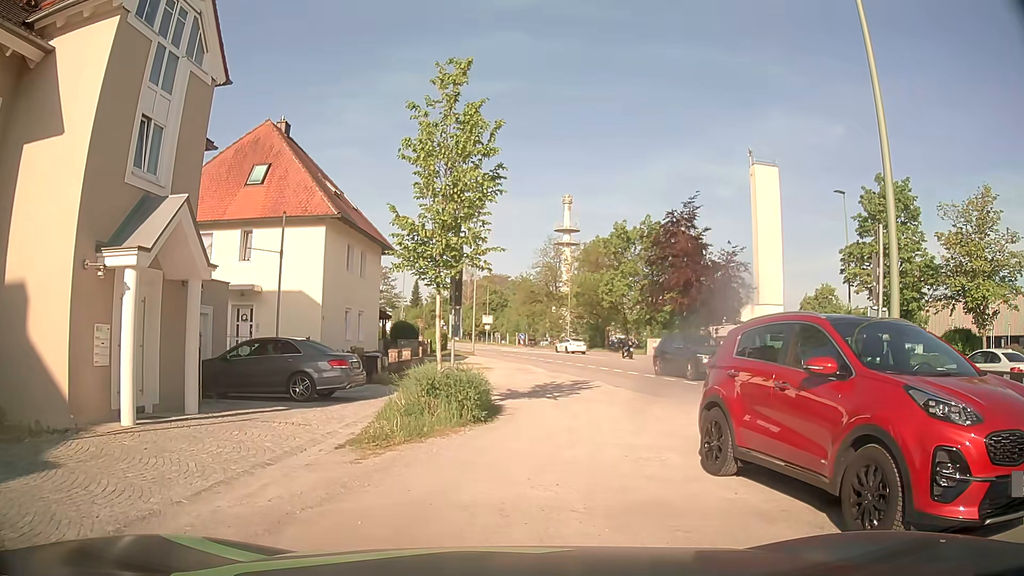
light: Day
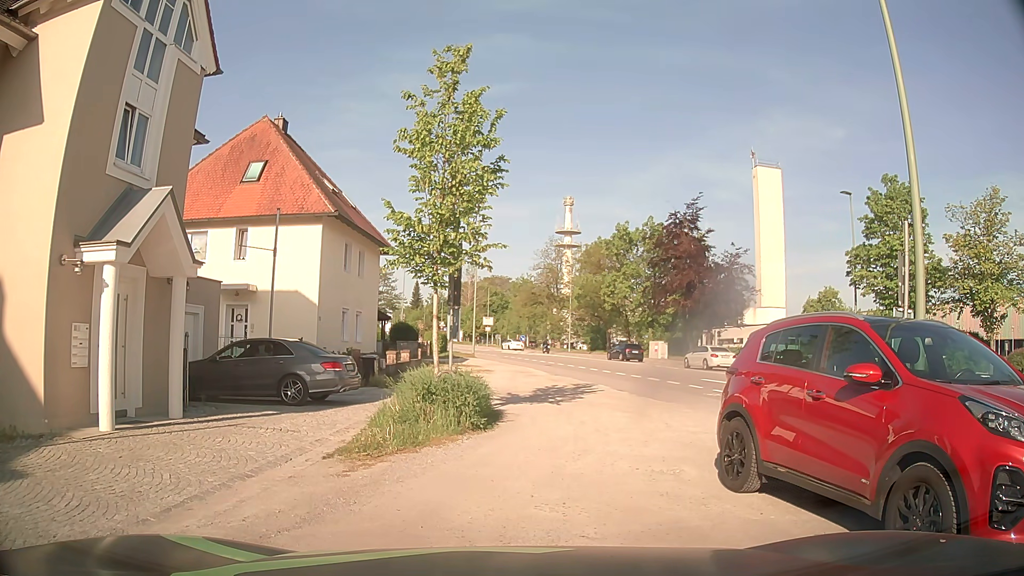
(0.0, +0.7) m; 0°
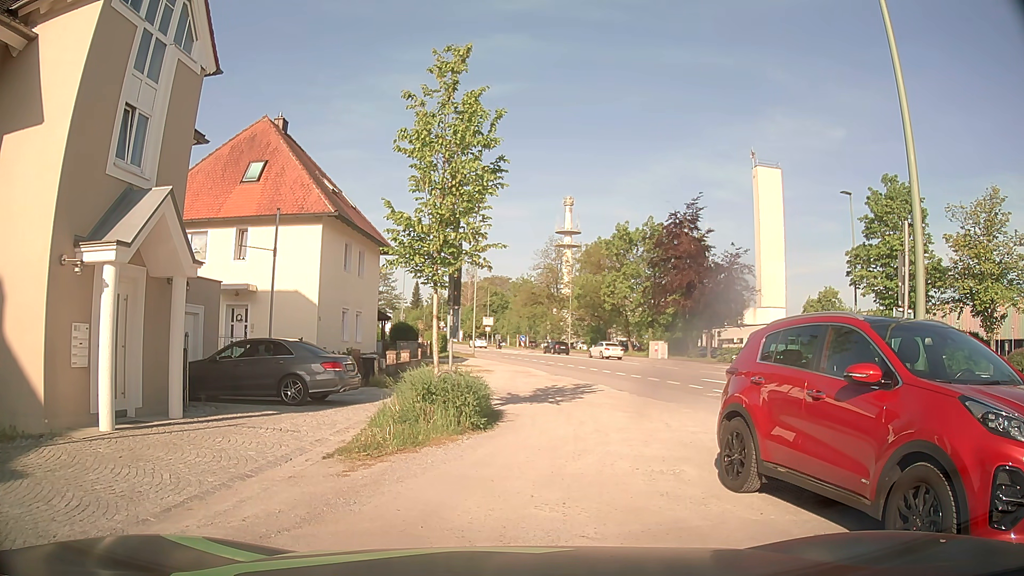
(0.0, 0.0) m; 0°
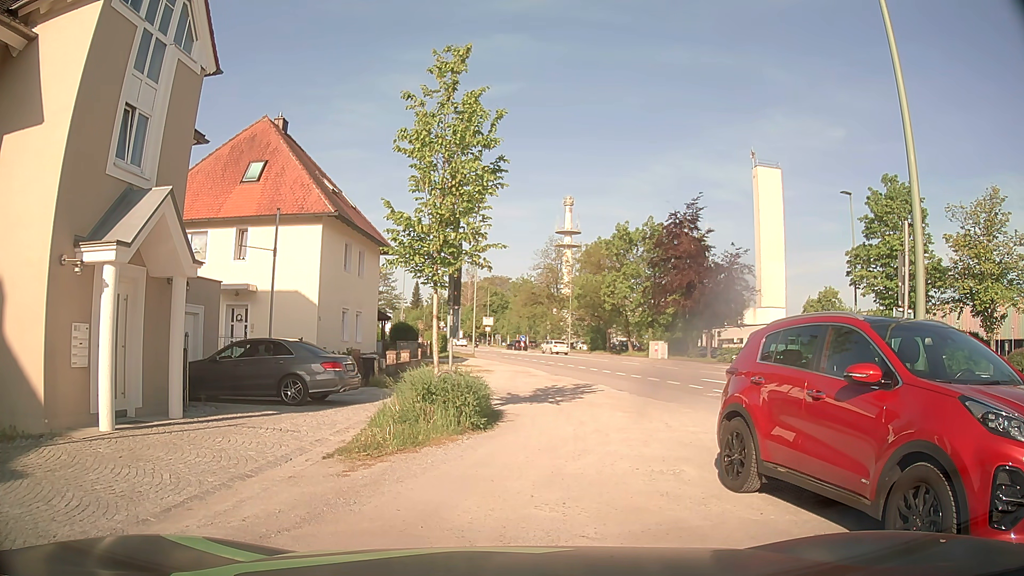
(0.0, 0.0) m; 0°
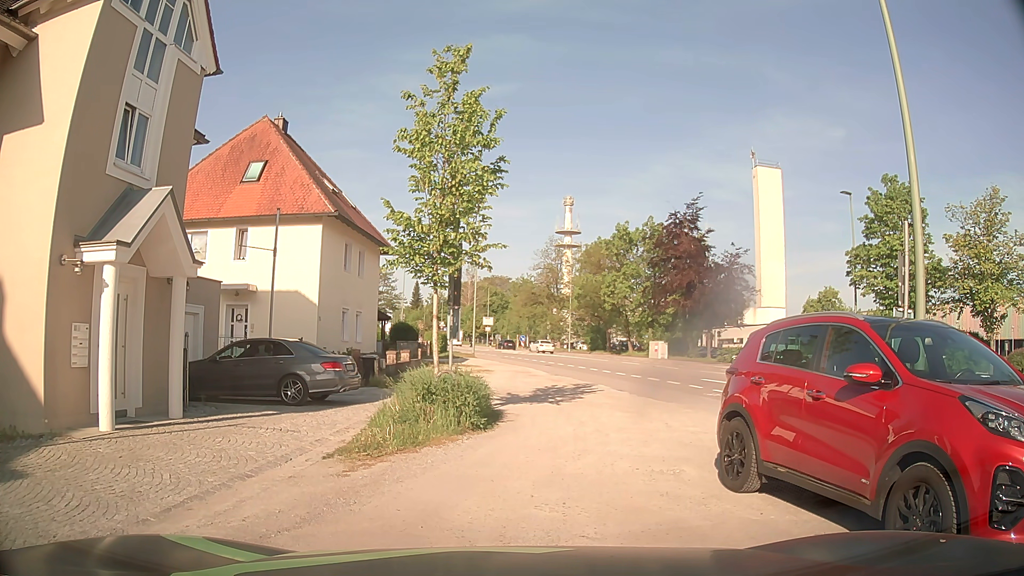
(0.0, 0.0) m; 0°
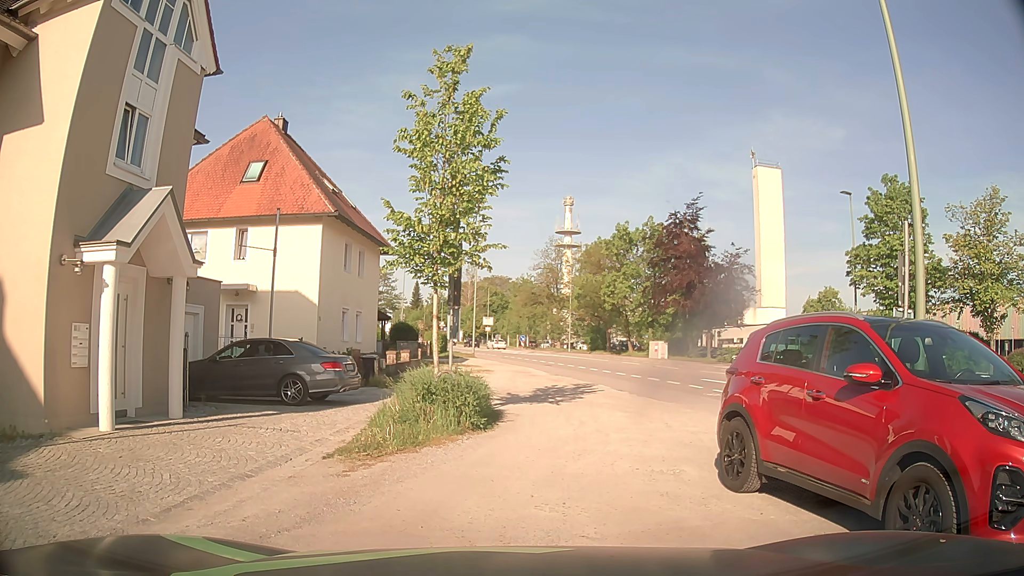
(0.0, 0.0) m; 0°
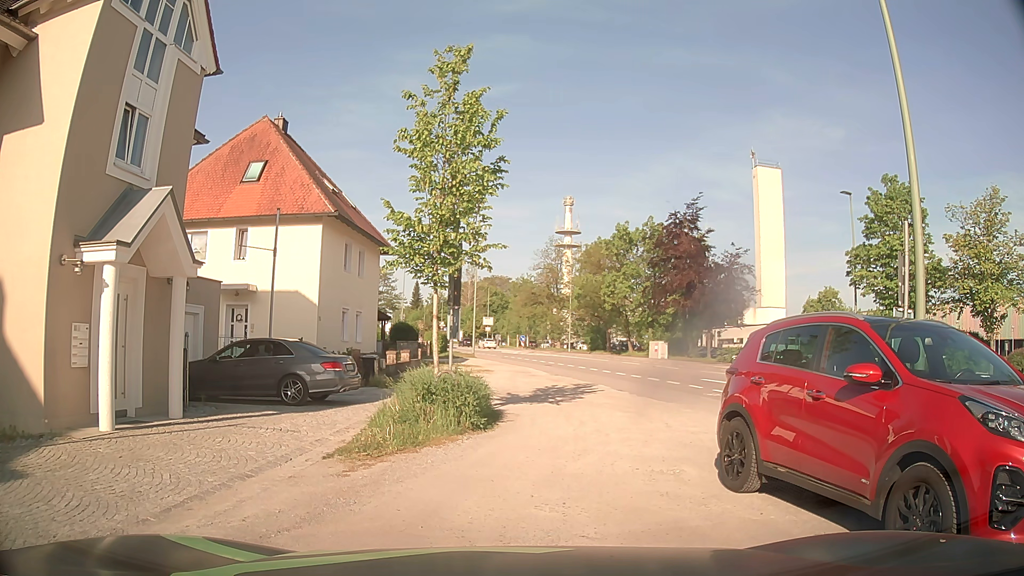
(0.0, 0.0) m; 0°
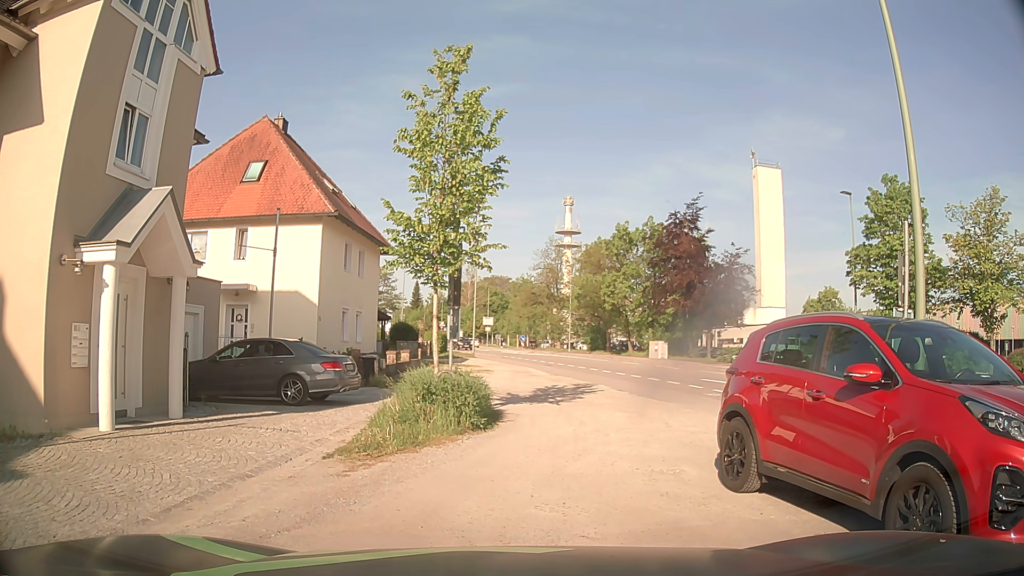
(0.0, 0.0) m; 0°
